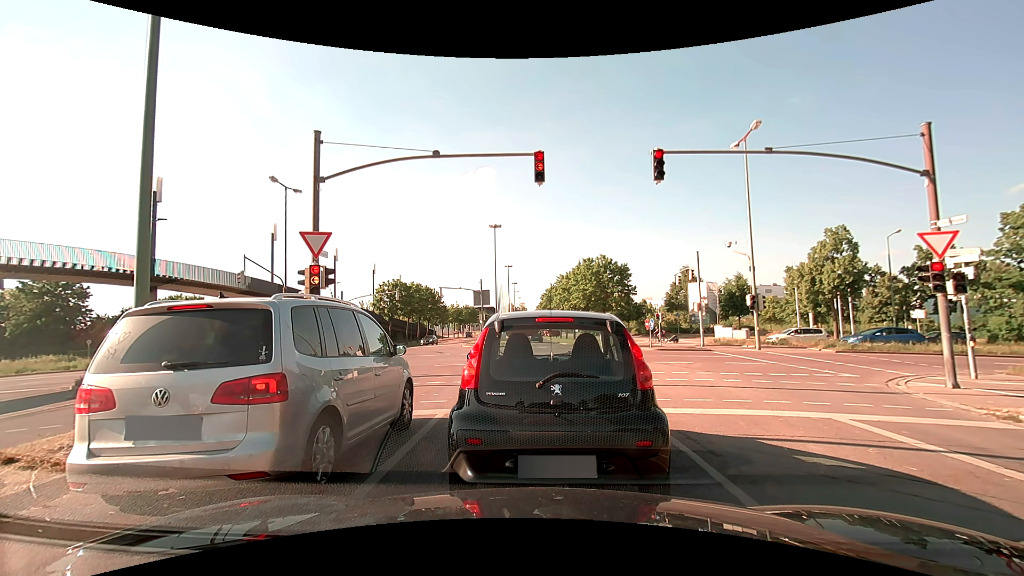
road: tertiary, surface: asphalt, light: Day
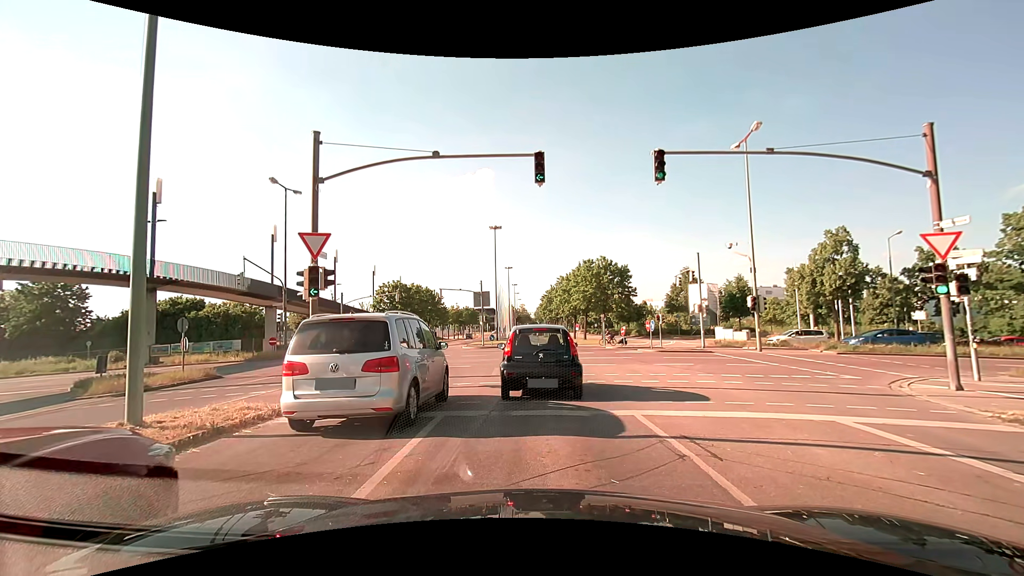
(0.0, +0.1) m; 0°
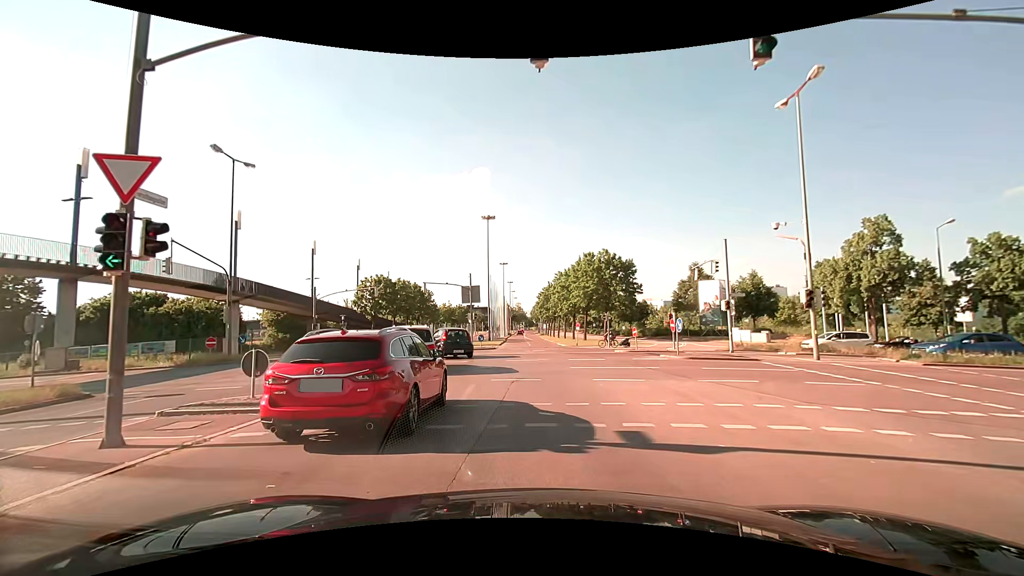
(0.0, +6.6) m; +1°
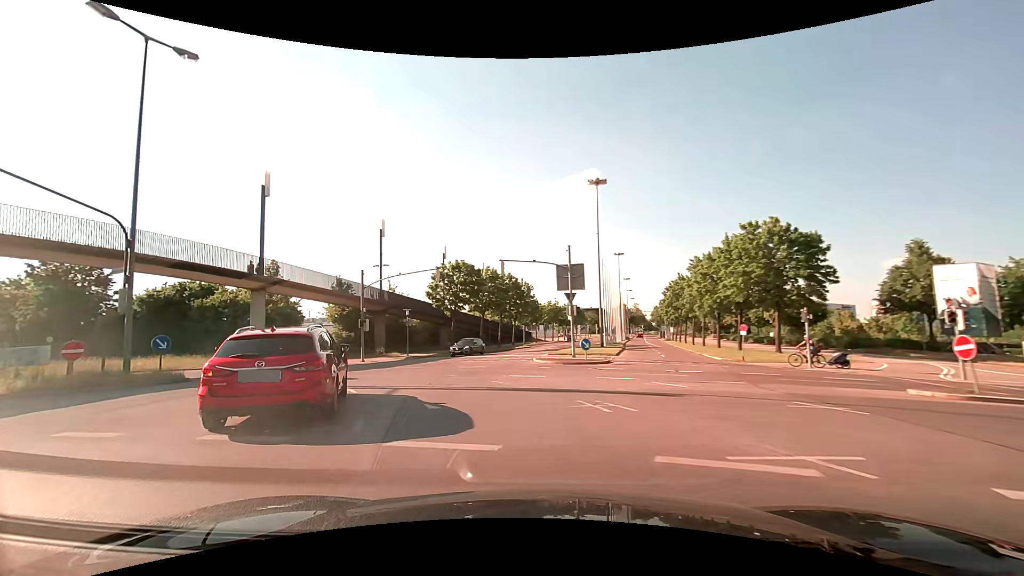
(-1.1, +16.9) m; -13°
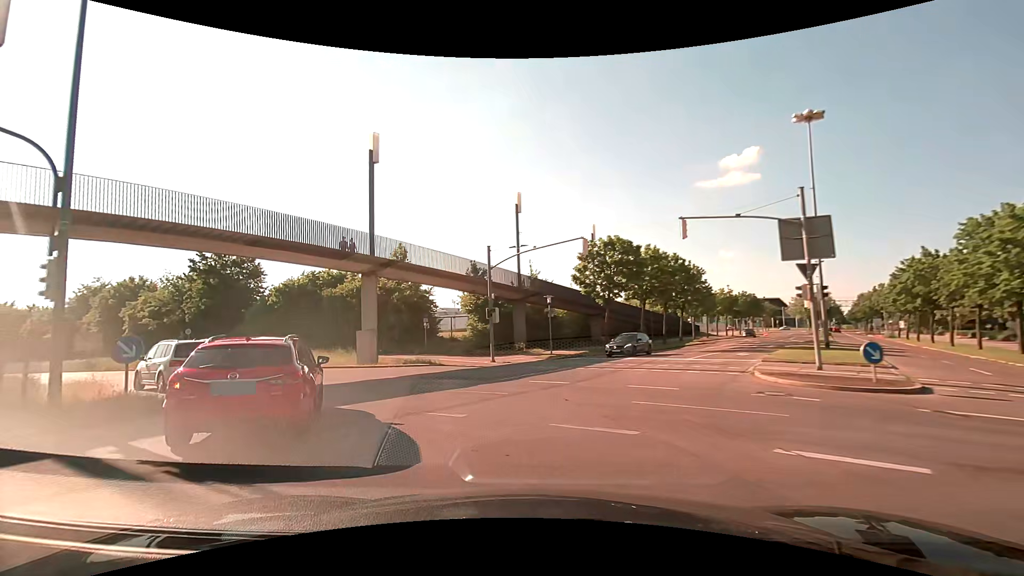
(-1.5, +10.0) m; -17°
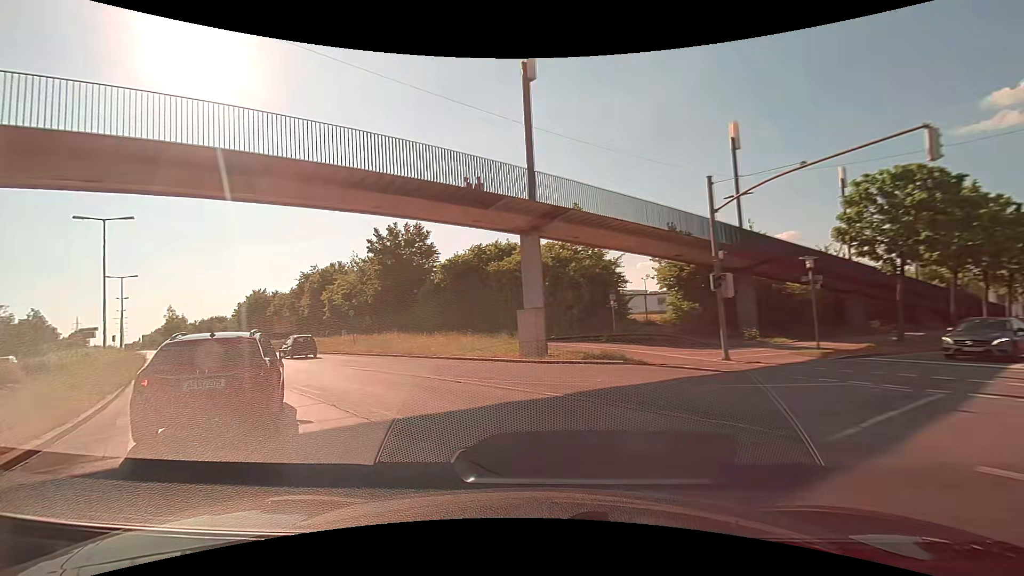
(-1.7, +9.7) m; -21°
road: primary
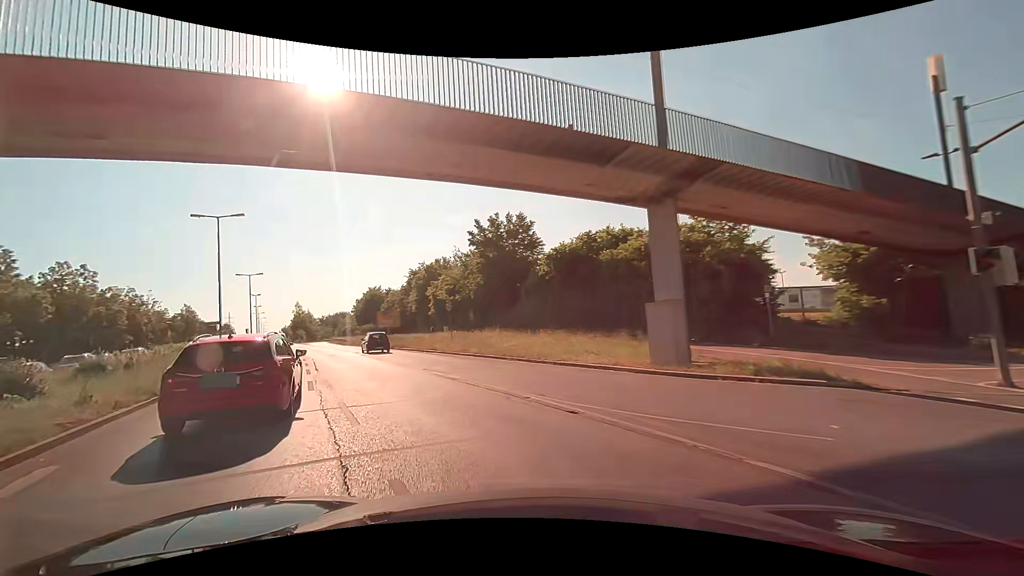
(-0.5, +4.8) m; -12°
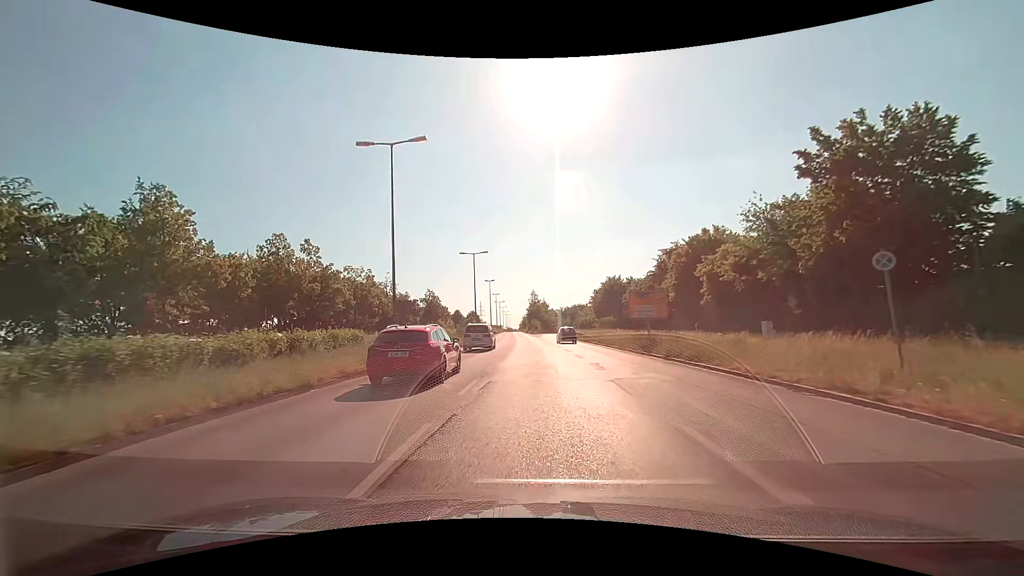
(-7.1, +20.9) m; -27°
(0, +10) (0, +20) (0, +30) (-1, +40) (-1, +50) (-1, +60) (-2, +70) (-2, +80) (-3, +90) (-4, +100) m
